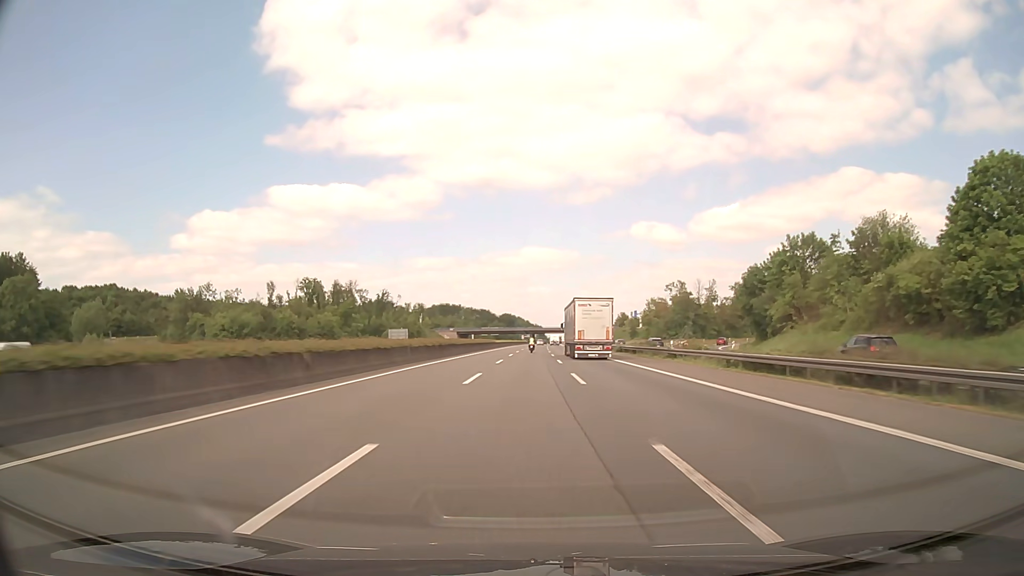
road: motorway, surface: asphalt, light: Day
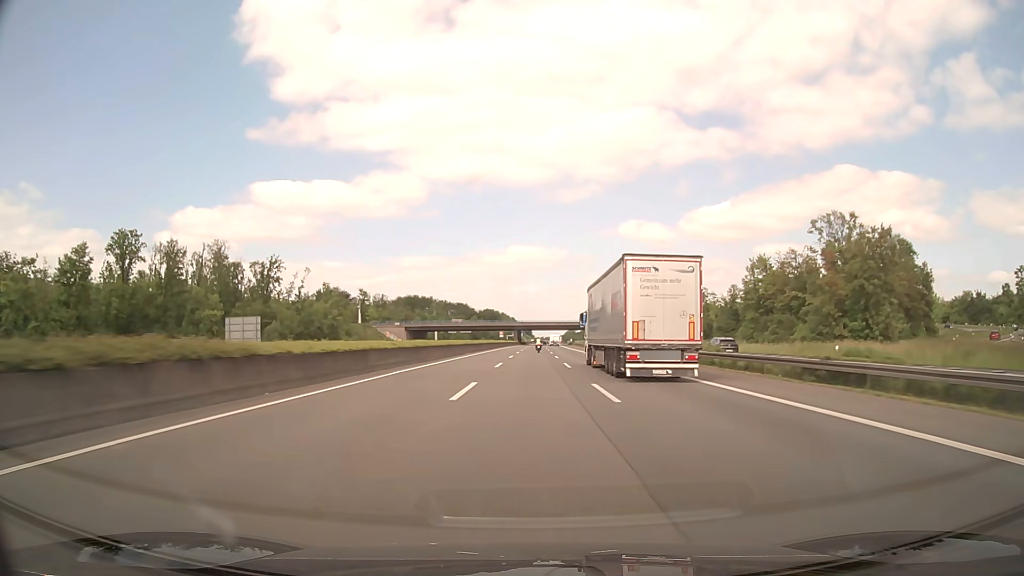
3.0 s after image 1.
(+0.9, +95.2) m; +1°
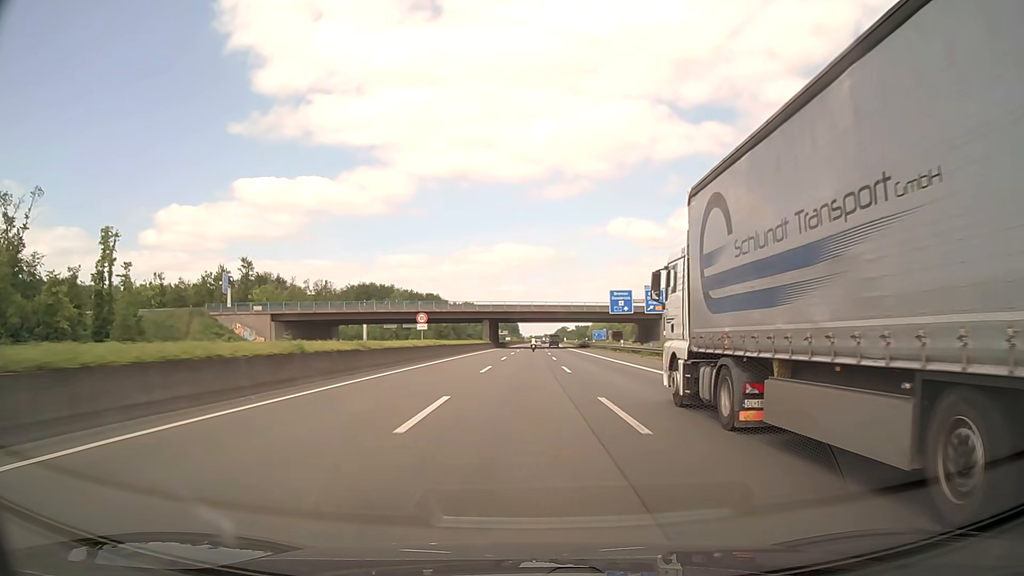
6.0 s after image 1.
(+1.1, +95.3) m; +1°
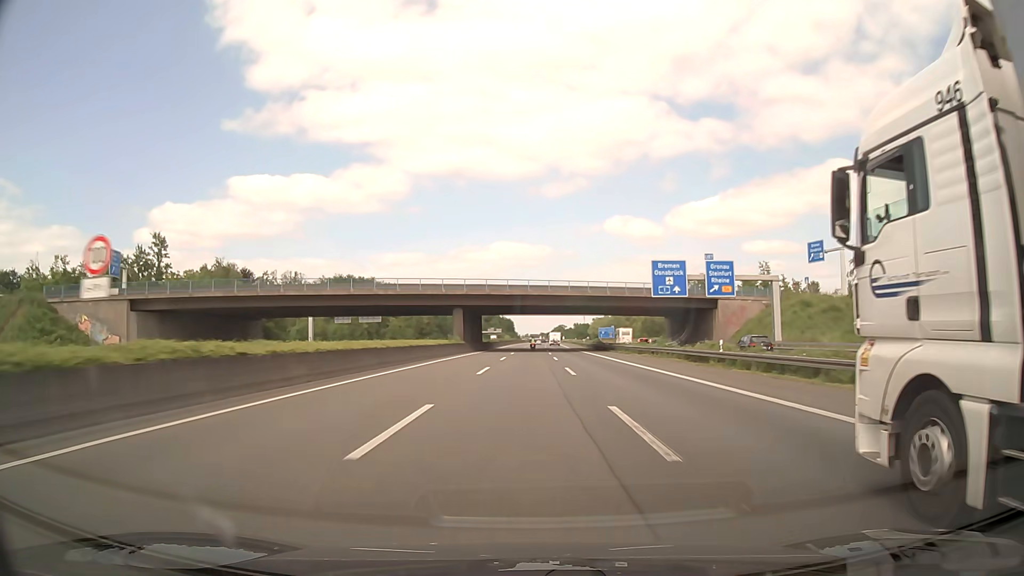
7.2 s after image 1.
(+0.1, +38.1) m; 0°
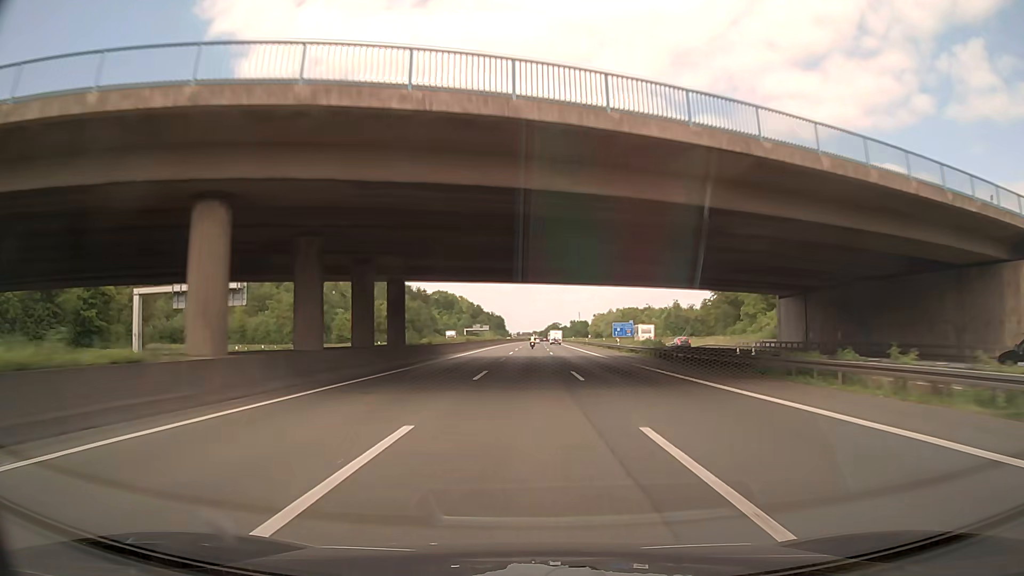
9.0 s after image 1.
(+0.2, +57.1) m; +1°
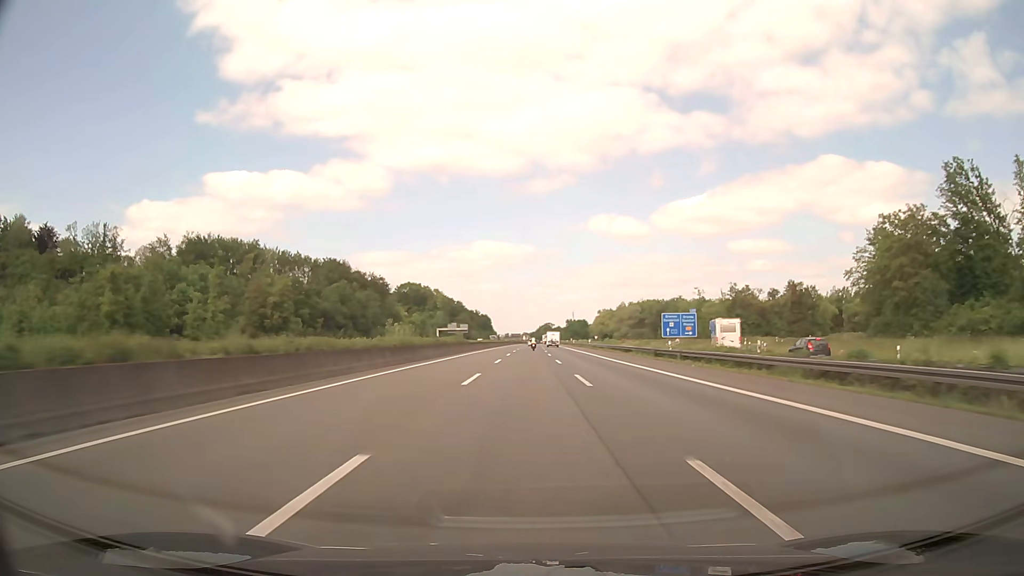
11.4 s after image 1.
(+0.6, +74.3) m; +1°
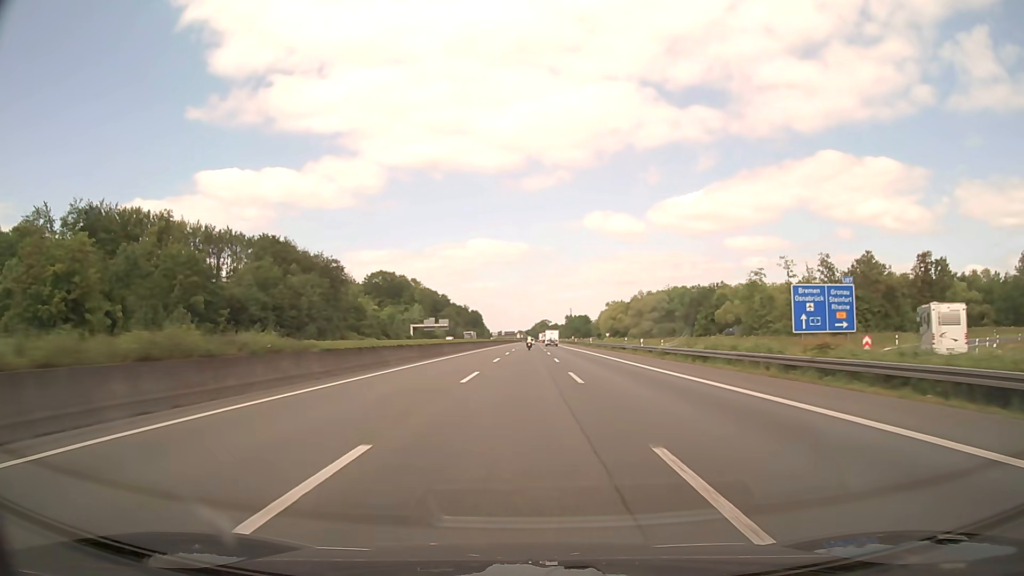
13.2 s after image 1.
(+0.4, +53.0) m; +1°
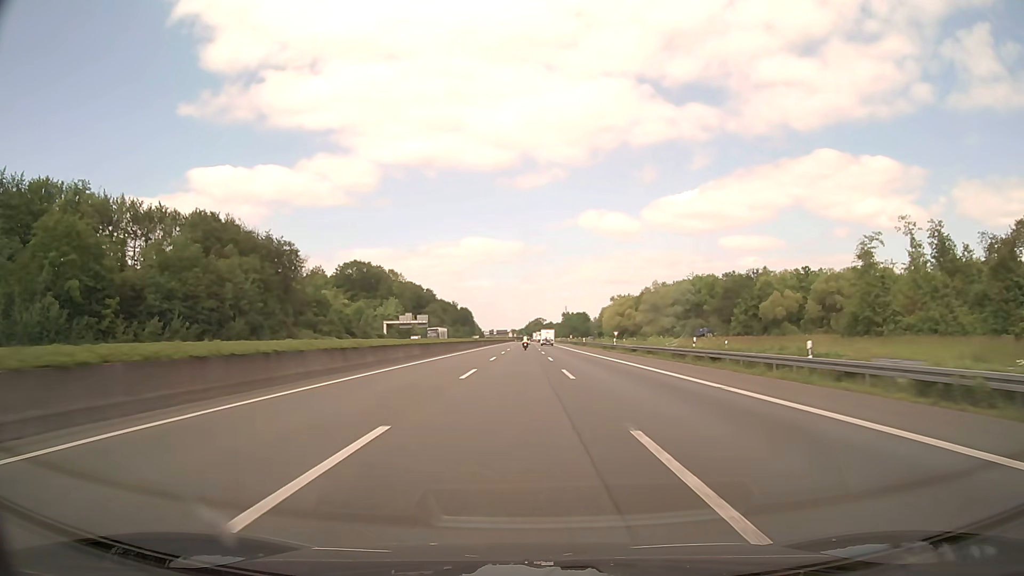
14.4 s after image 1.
(+0.1, +34.0) m; 0°
